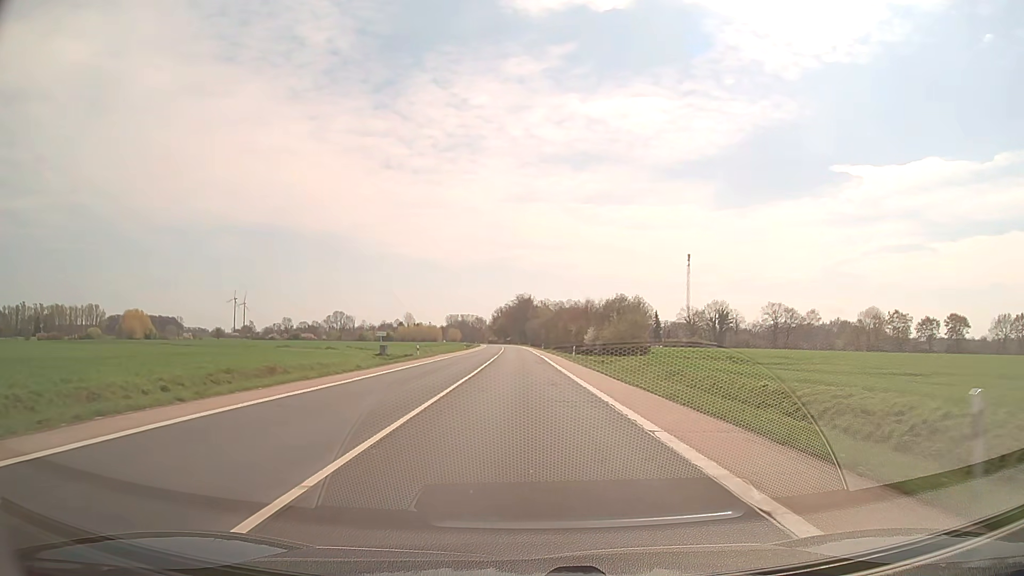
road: secondary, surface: asphalt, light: Day
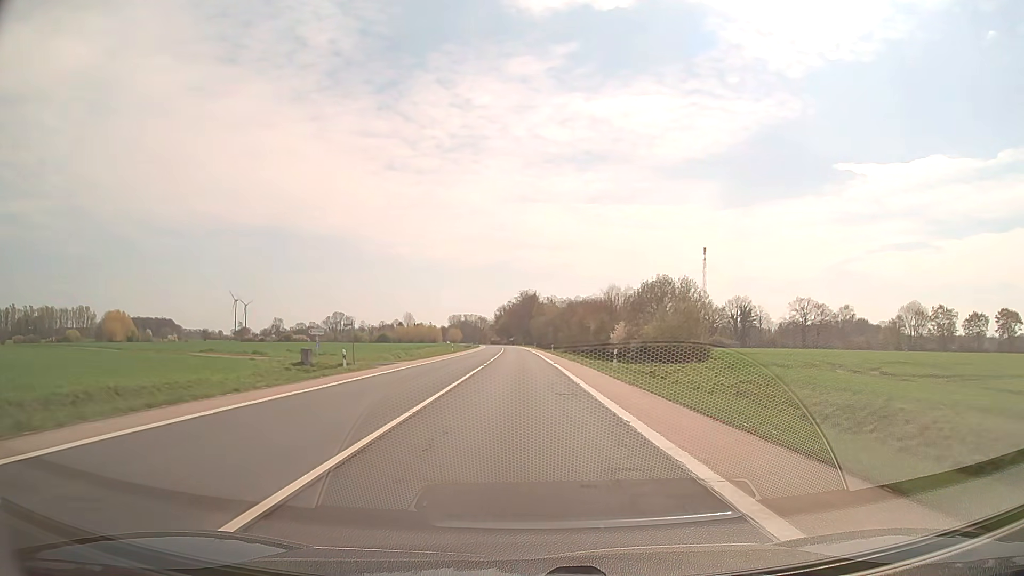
(-0.1, +24.1) m; 0°
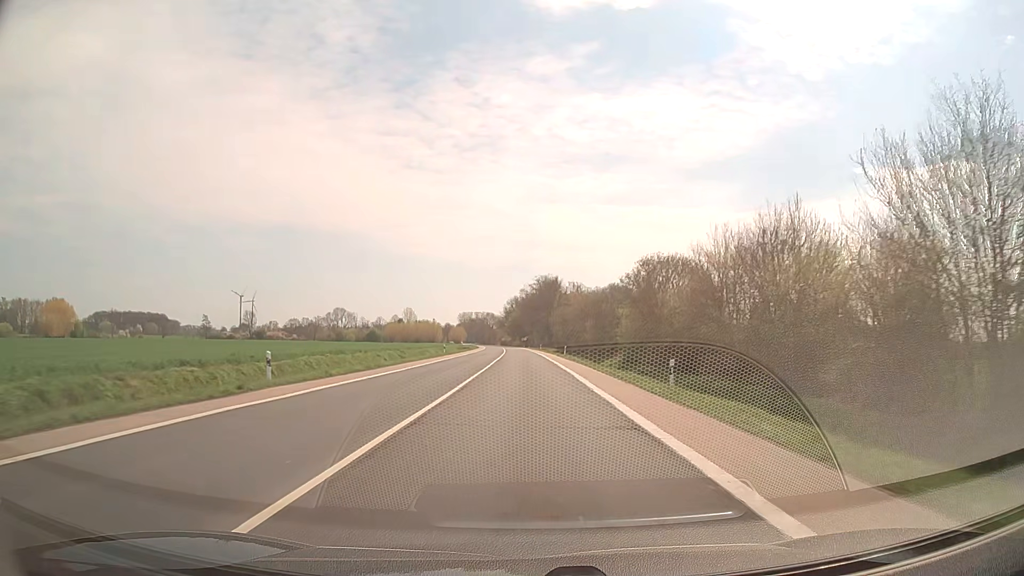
(-0.8, +65.1) m; -1°
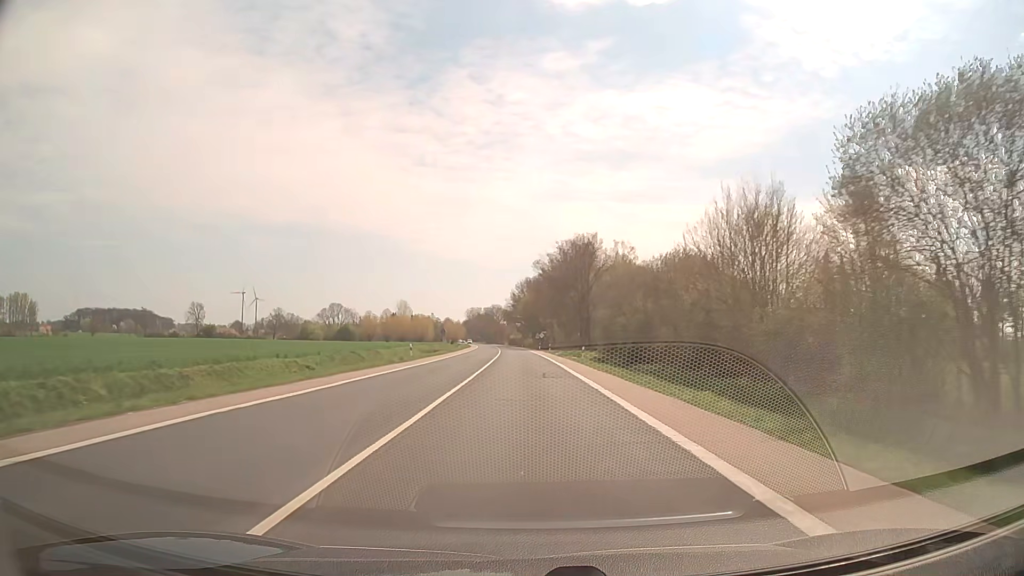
(-0.7, +71.6) m; -1°
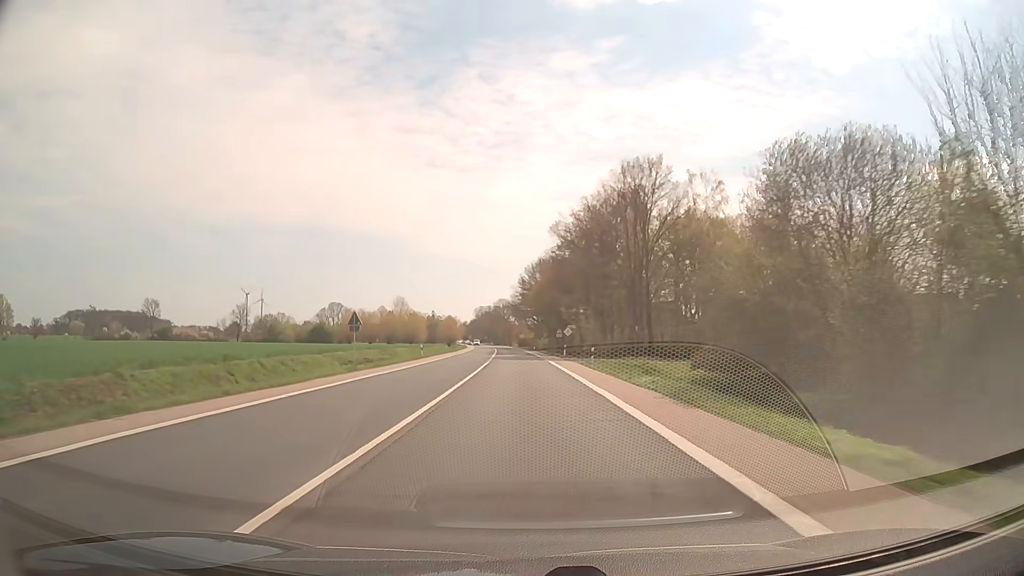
(-0.4, +45.4) m; -1°
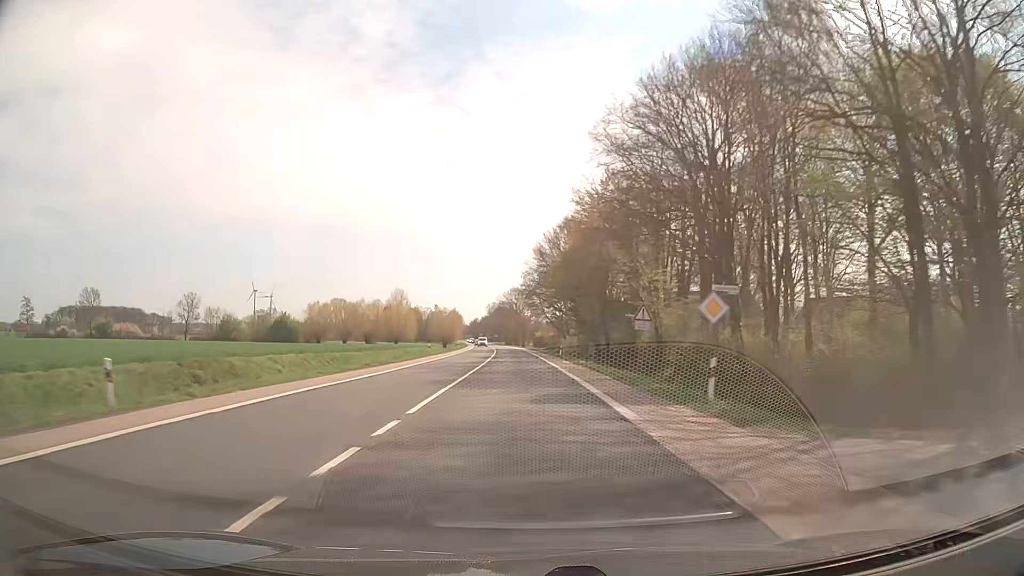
(-0.6, +46.2) m; -1°
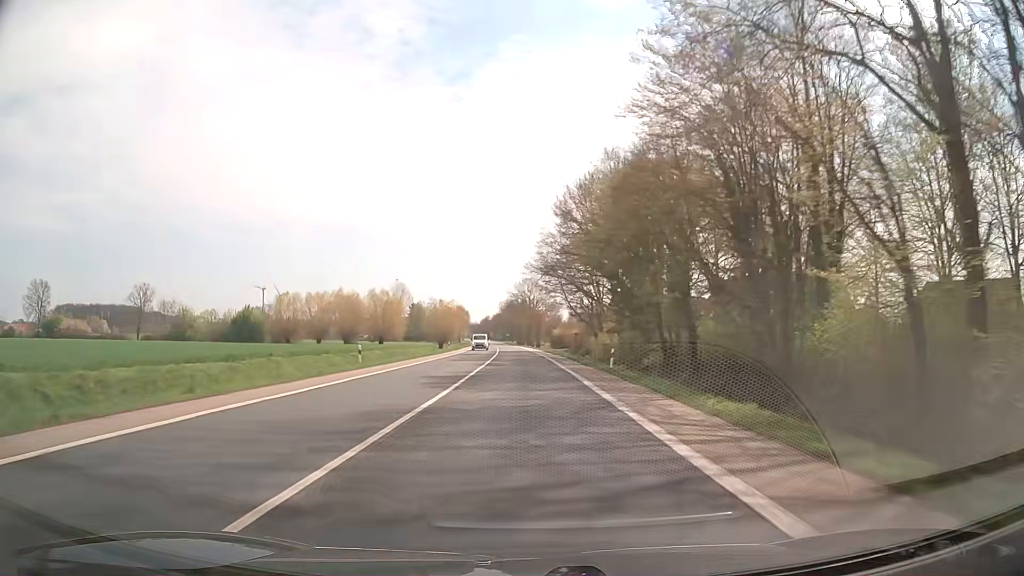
(-0.3, +31.1) m; -1°
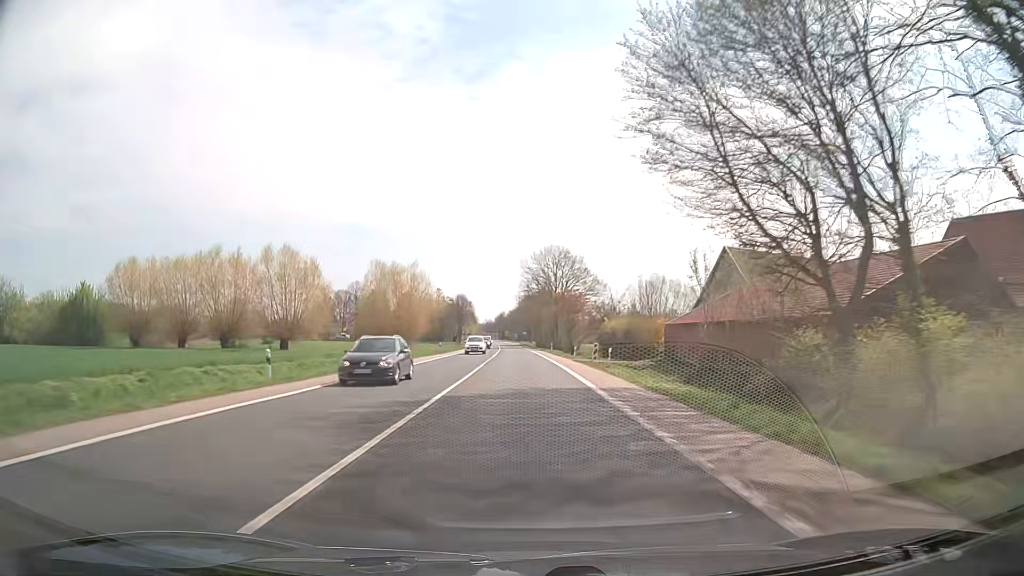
(-0.9, +62.7) m; -1°
(0, +10) (0, +20) (0, +30) (-1, +40) (-1, +50) (-1, +60) (-1, +70) (-2, +80) (-2, +90) (-2, +100) m
